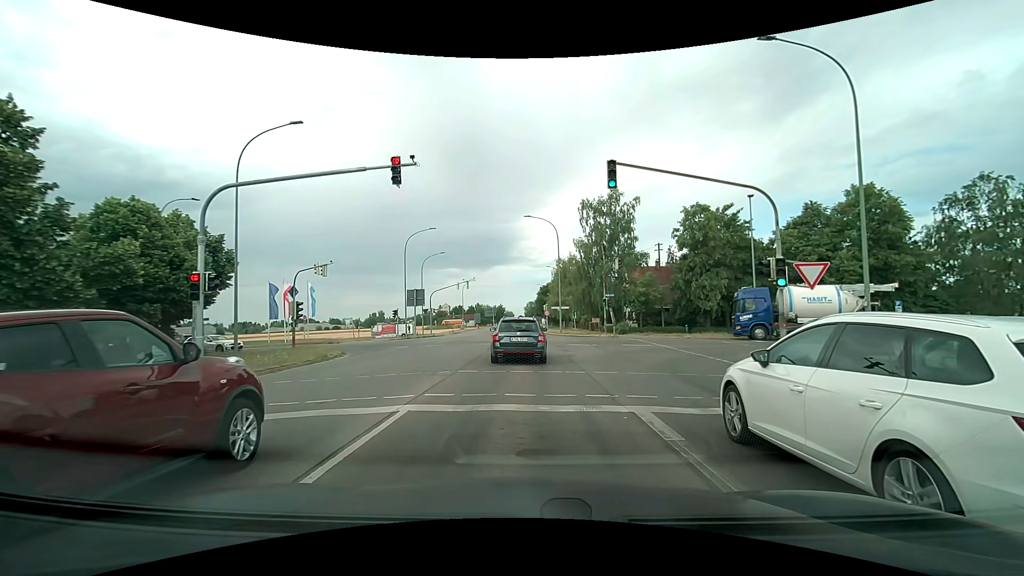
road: tertiary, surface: asphalt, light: Day
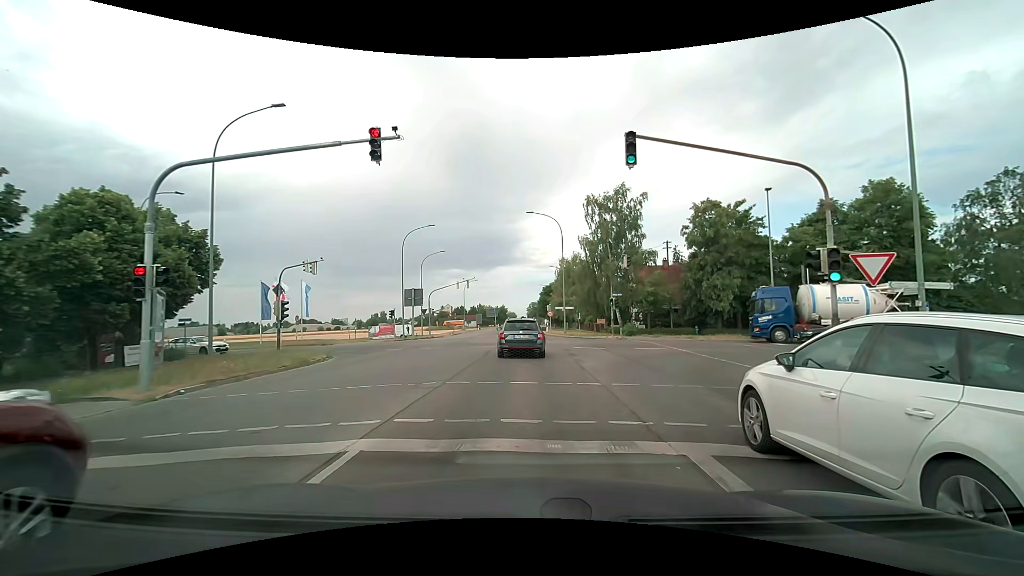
(0.0, +2.4) m; +1°
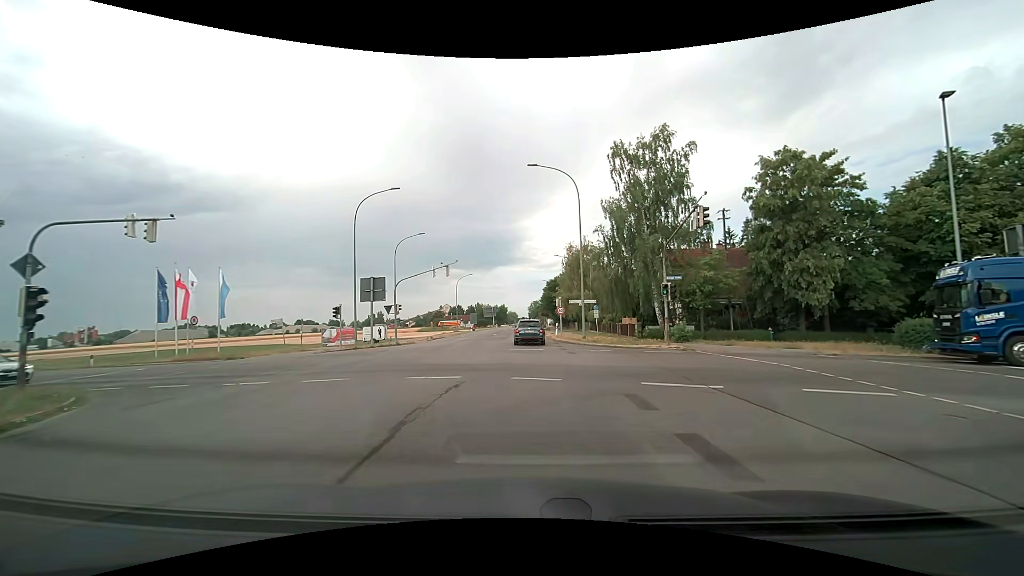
(-0.2, +15.4) m; -1°
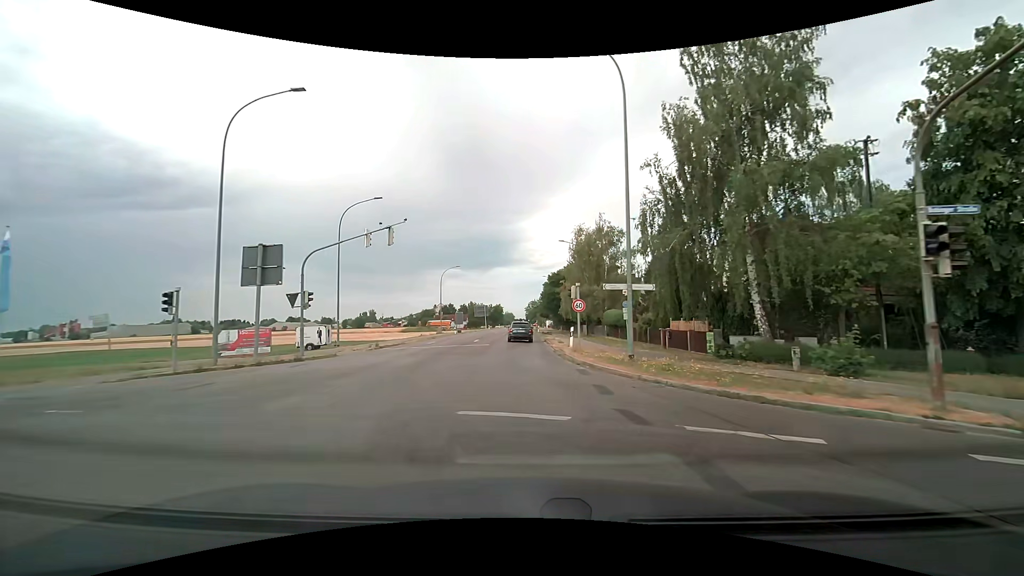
(+0.1, +16.6) m; 0°
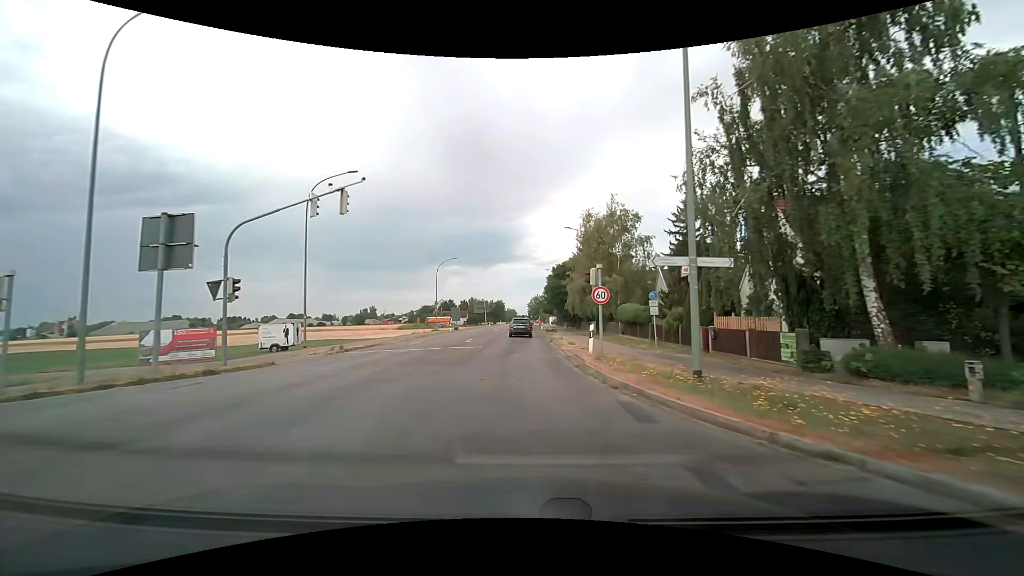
(0.0, +6.6) m; 0°
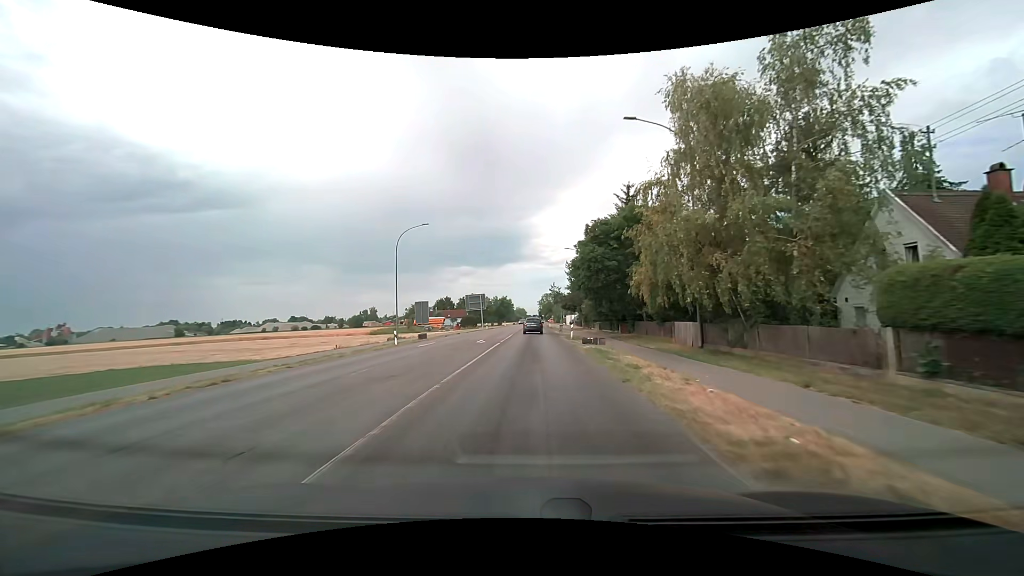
(-0.6, +31.5) m; -1°
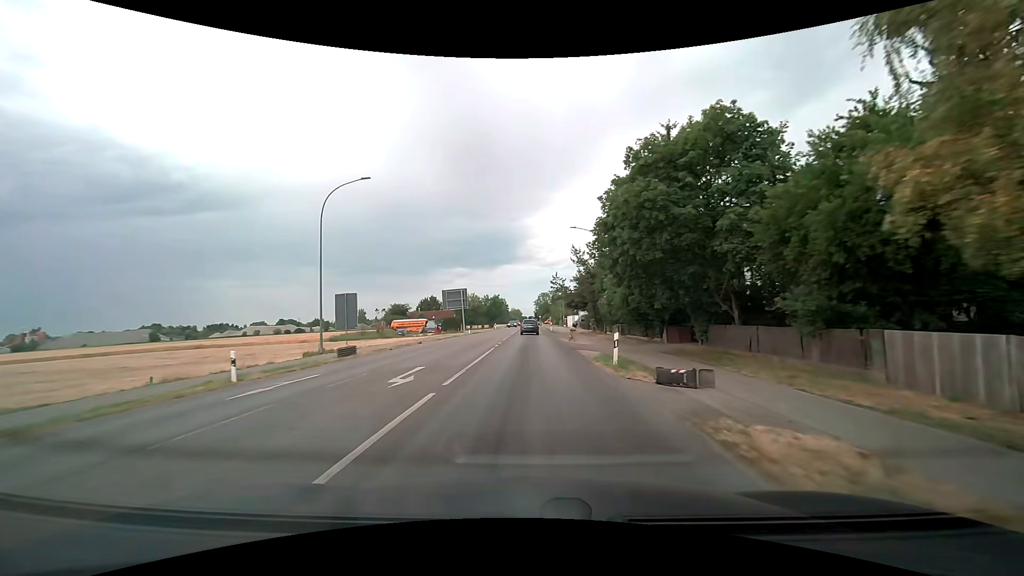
(+0.1, +18.2) m; 0°
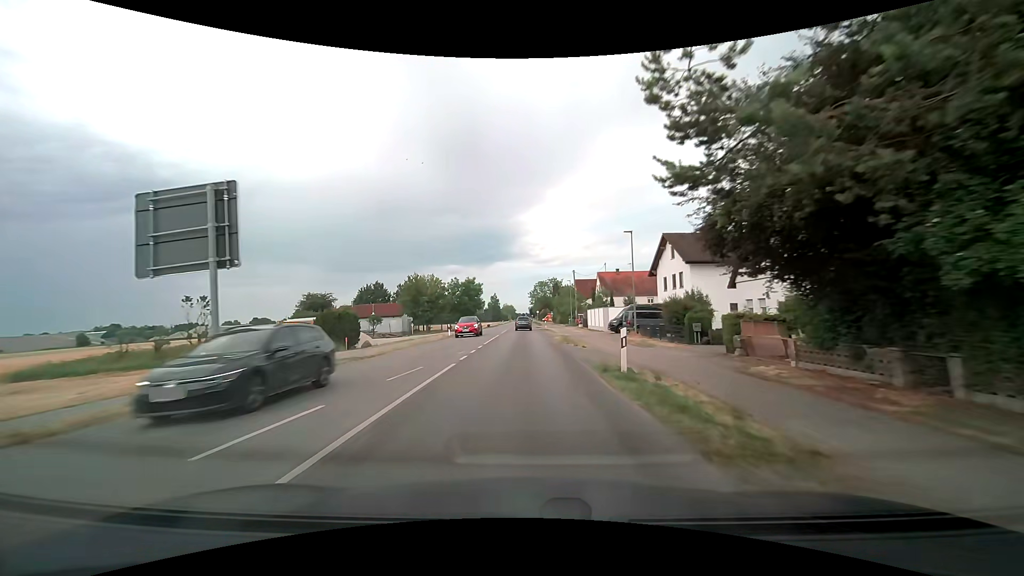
(+0.4, +48.9) m; +1°
(0, +10) (0, +20) (0, +30) (0, +40) (0, +50) (0, +60) (0, +70) (-1, +80) (-1, +90) (-1, +100) m
